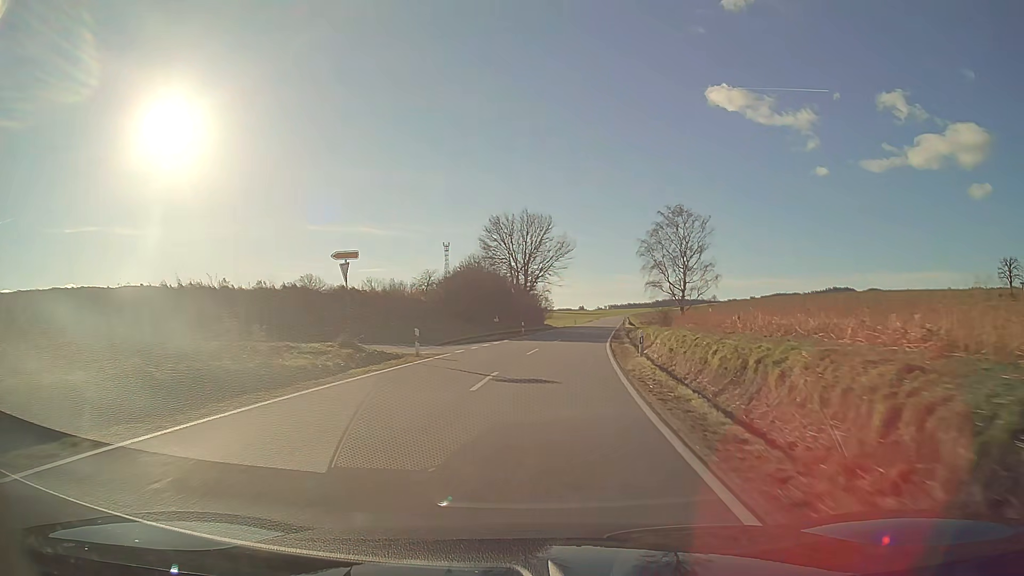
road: secondary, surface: asphalt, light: Day
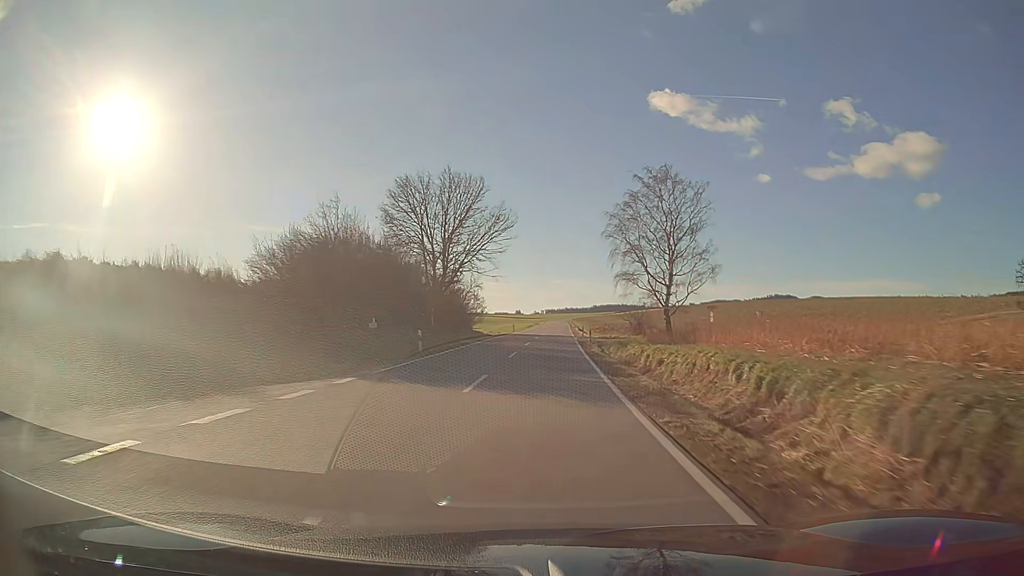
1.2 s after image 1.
(+1.0, +23.6) m; +5°
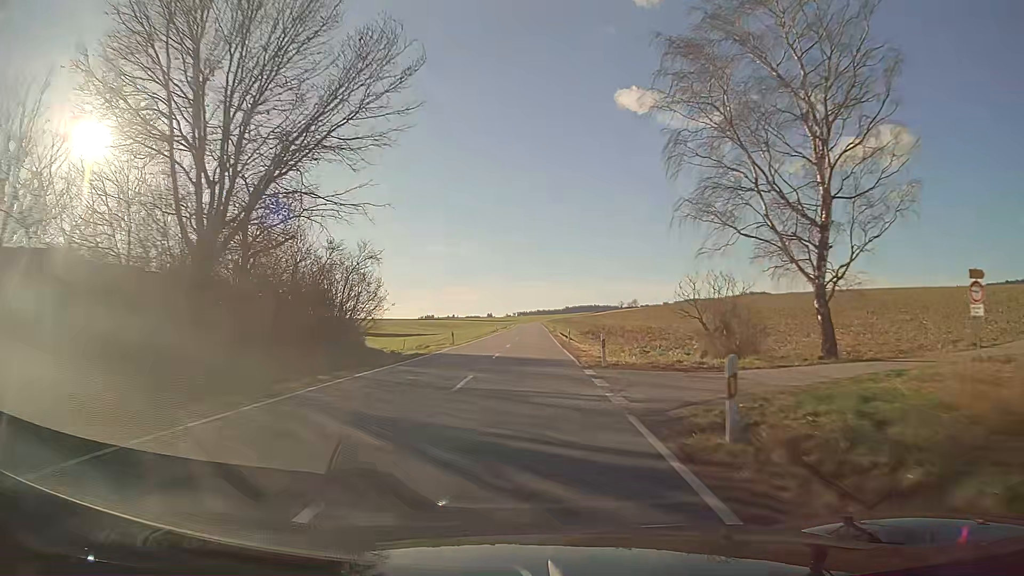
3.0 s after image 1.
(+0.9, +36.1) m; +2°
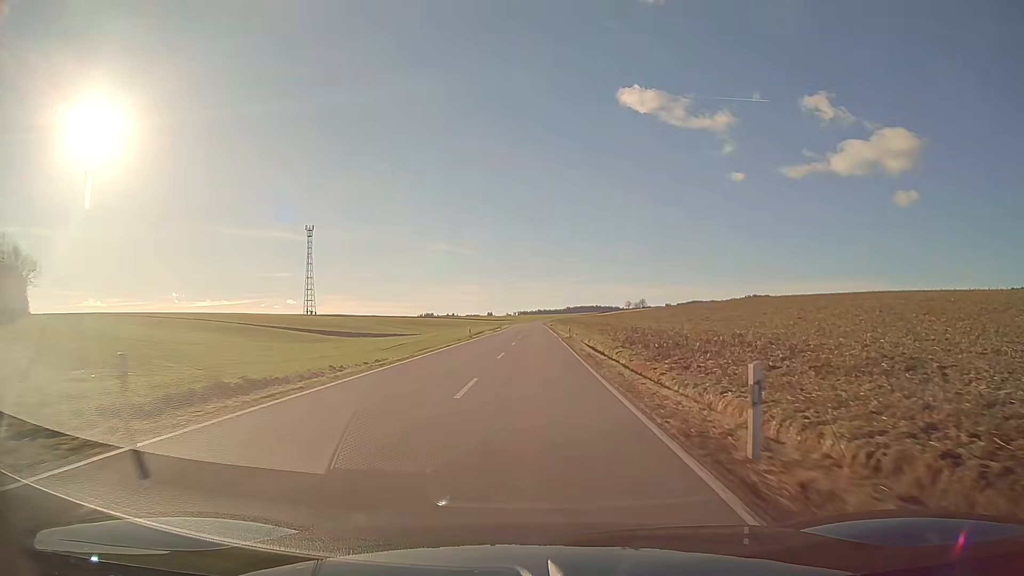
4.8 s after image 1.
(-0.1, +37.3) m; 0°
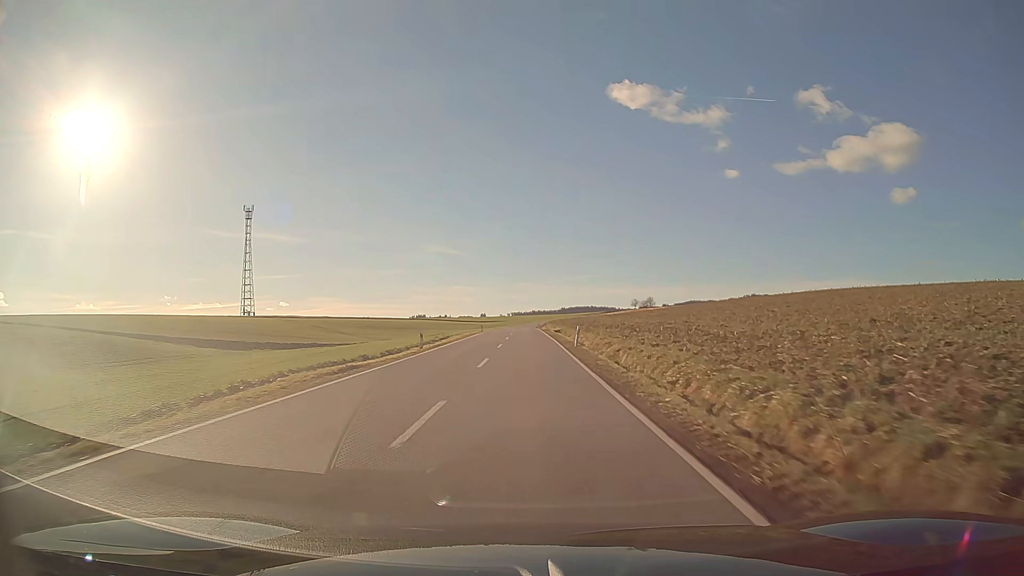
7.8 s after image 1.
(+0.5, +65.1) m; 0°
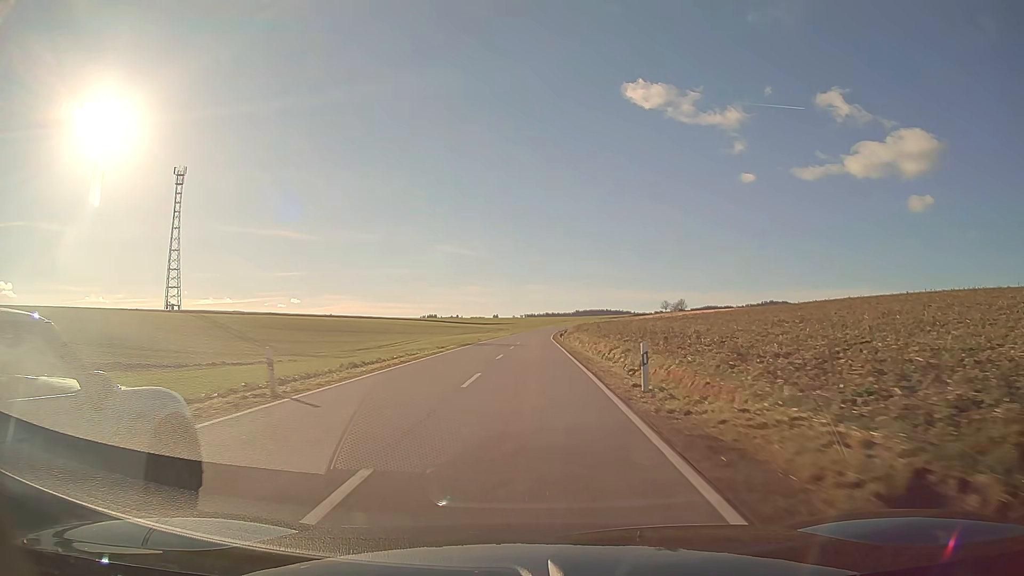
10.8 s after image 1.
(-0.6, +65.2) m; -1°
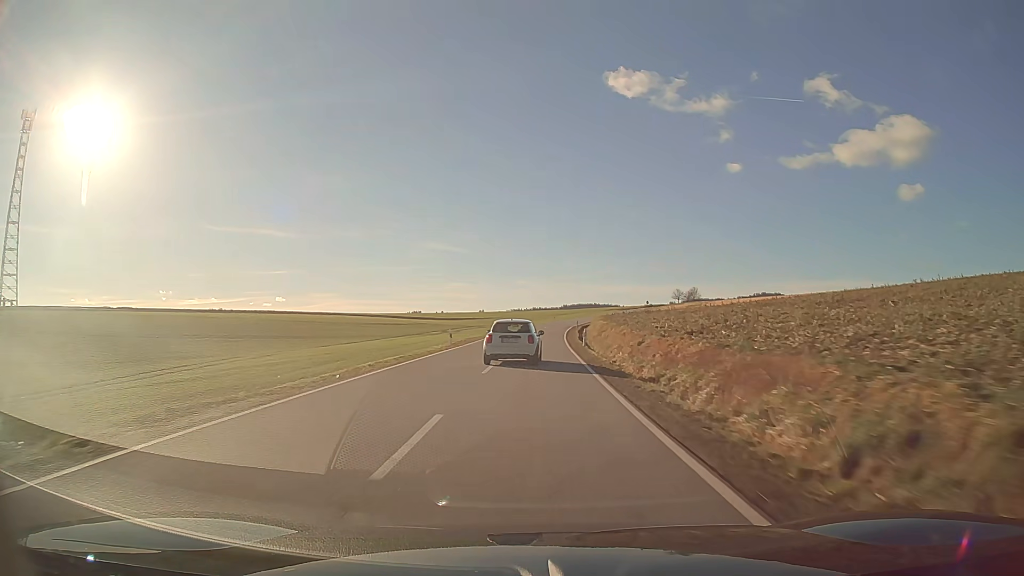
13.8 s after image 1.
(+0.6, +68.9) m; +1°
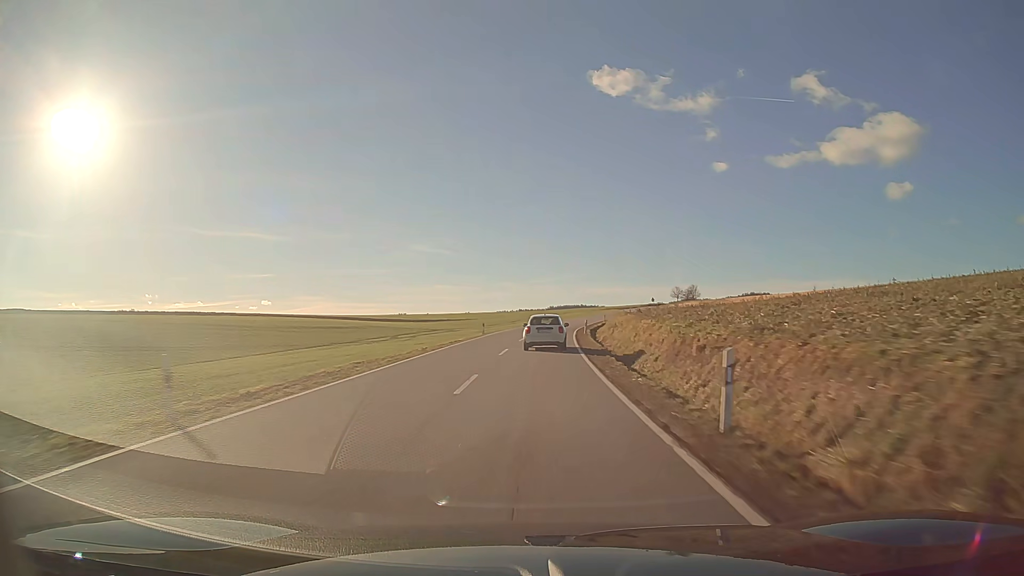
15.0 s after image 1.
(+0.3, +29.7) m; +1°
